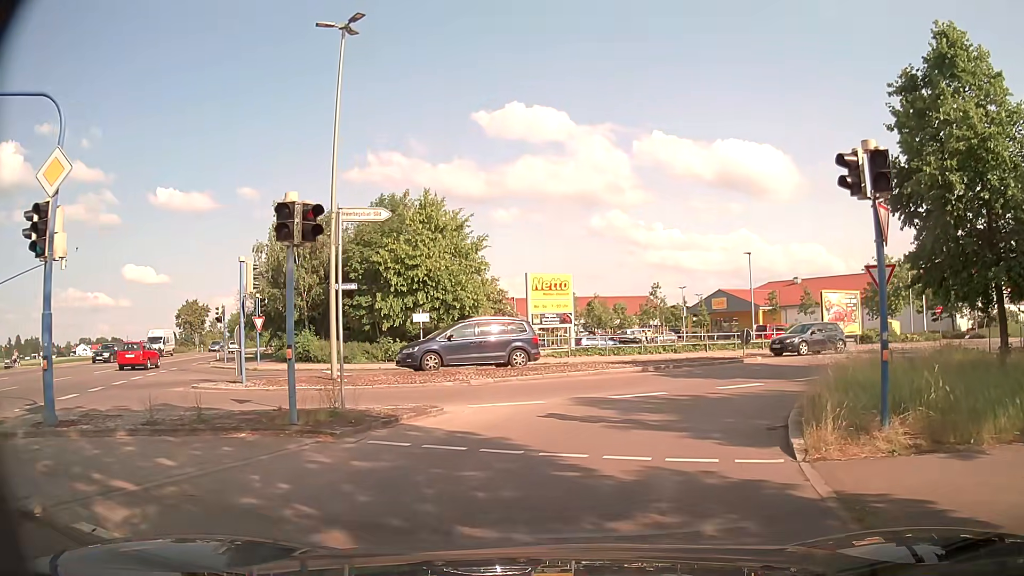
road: residential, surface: asphalt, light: Day
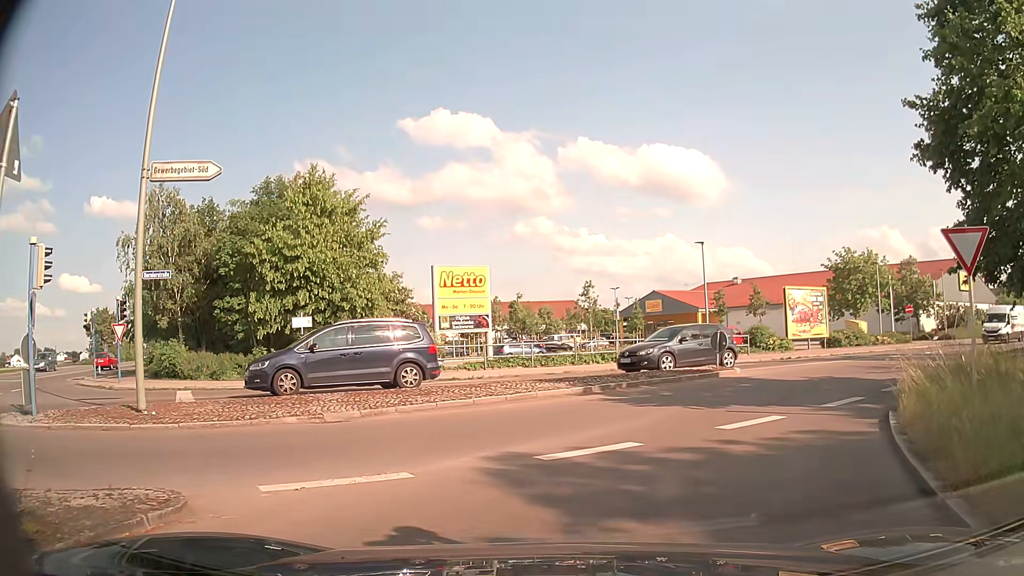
(+0.4, +6.3) m; +9°
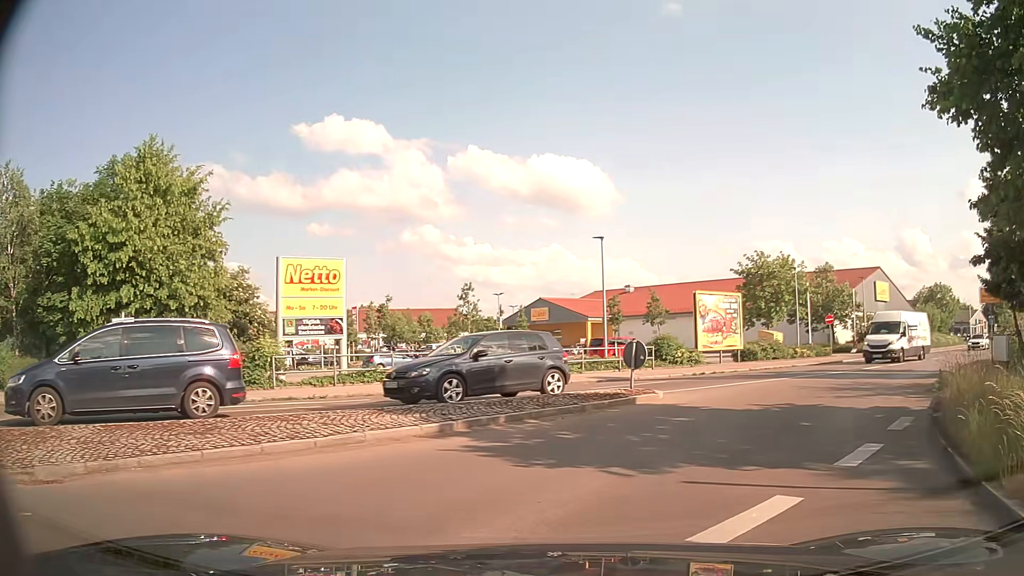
(+0.3, +5.3) m; +7°
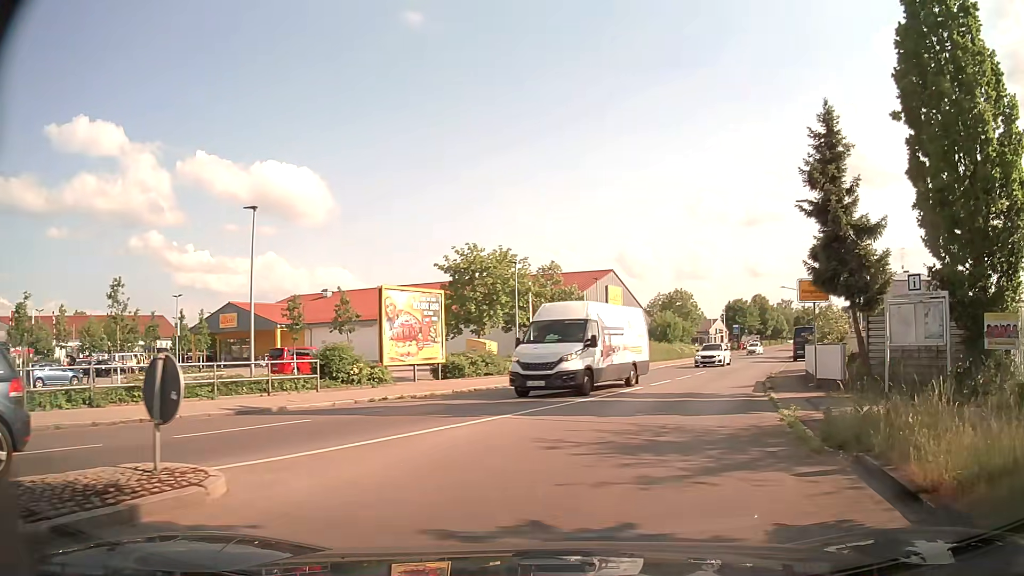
(+2.1, +8.3) m; +26°
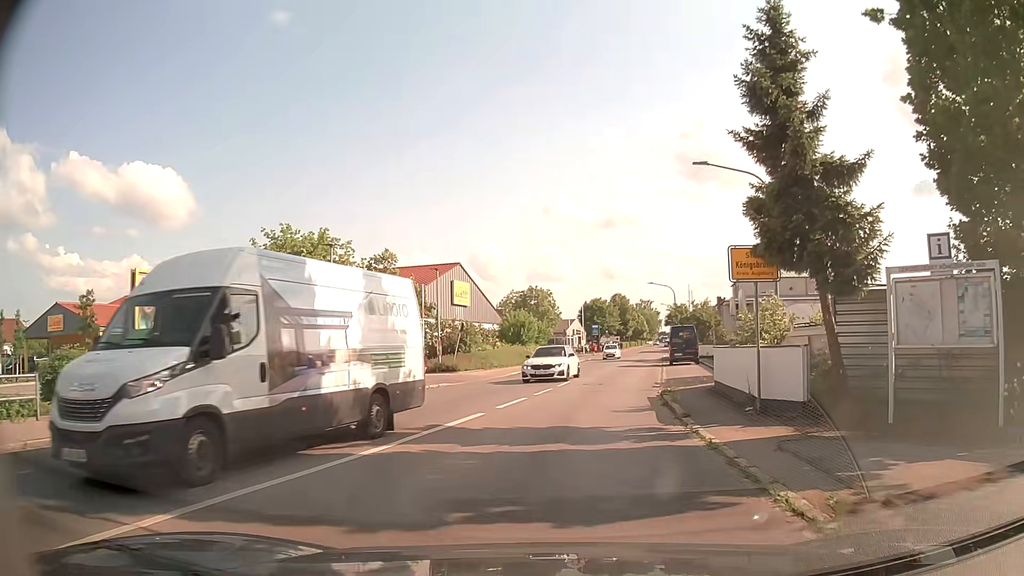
(+0.9, +7.4) m; +12°
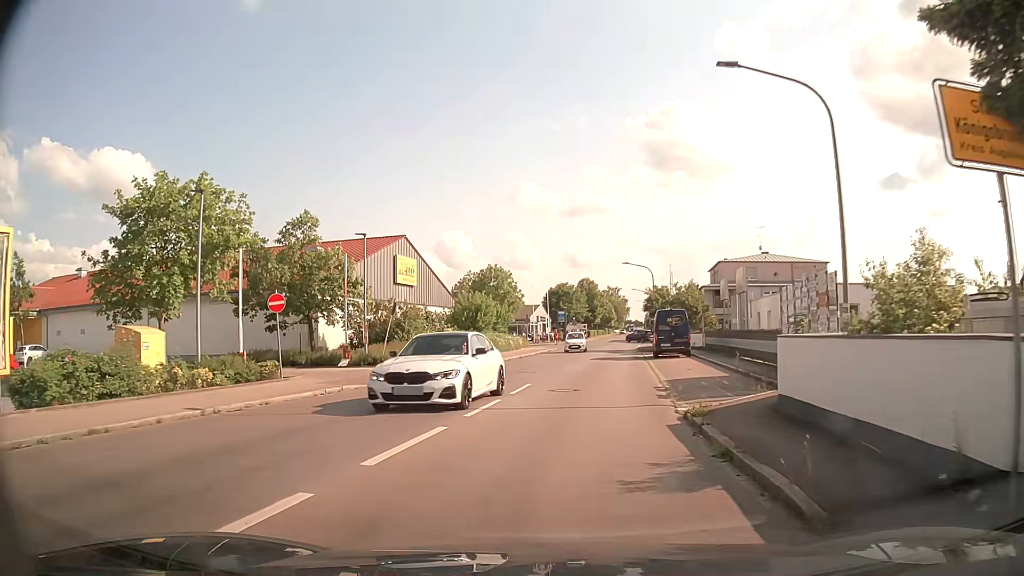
(+0.5, +8.5) m; +4°
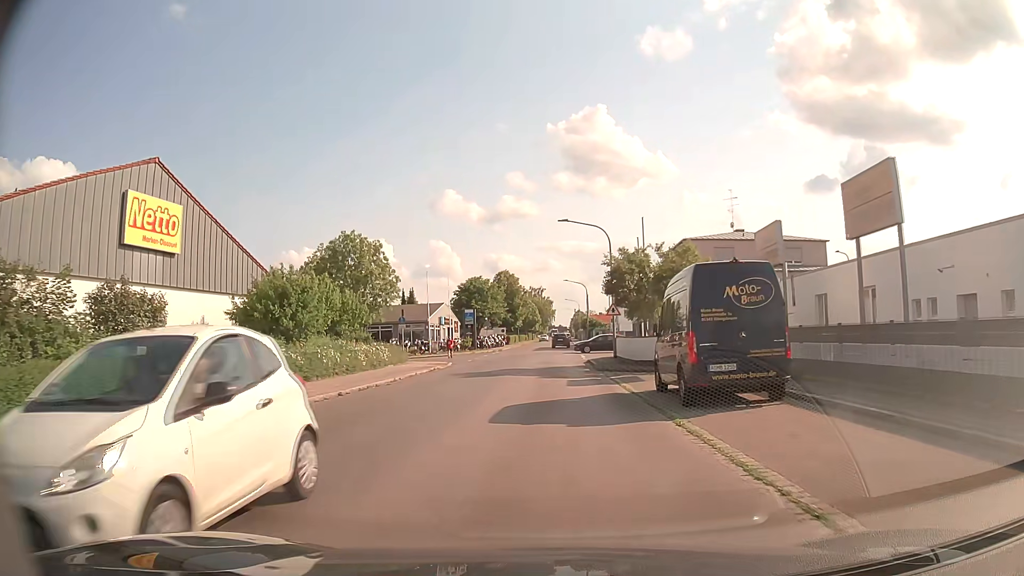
(+1.7, +25.1) m; +6°
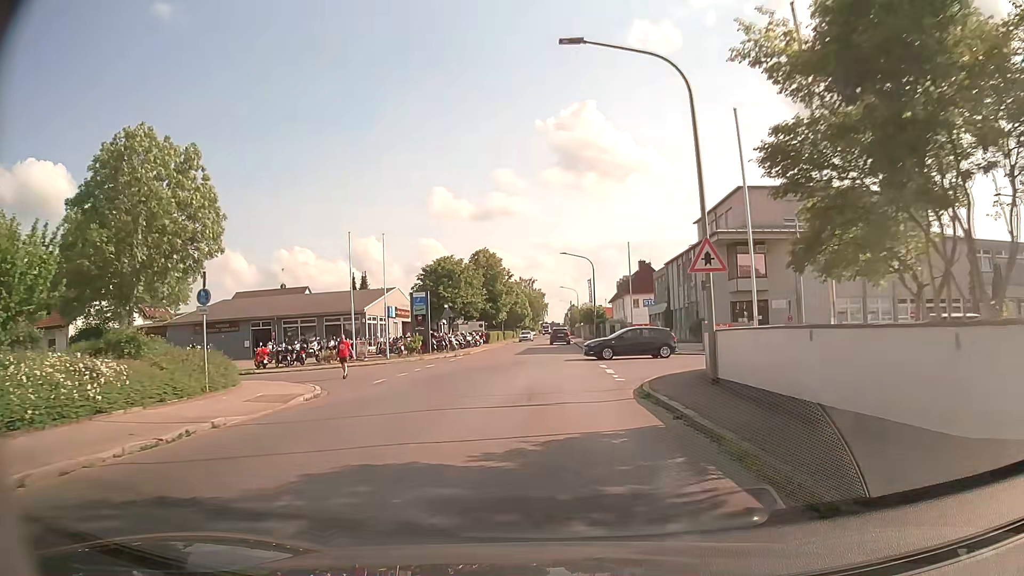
(+0.2, +22.9) m; +1°
(0, +10) (0, +20) (-1, +30) (0, +40) (0, +50) (+1, +60) (+1, +70) (+1, +80) (+1, +90) (0, +100) m
